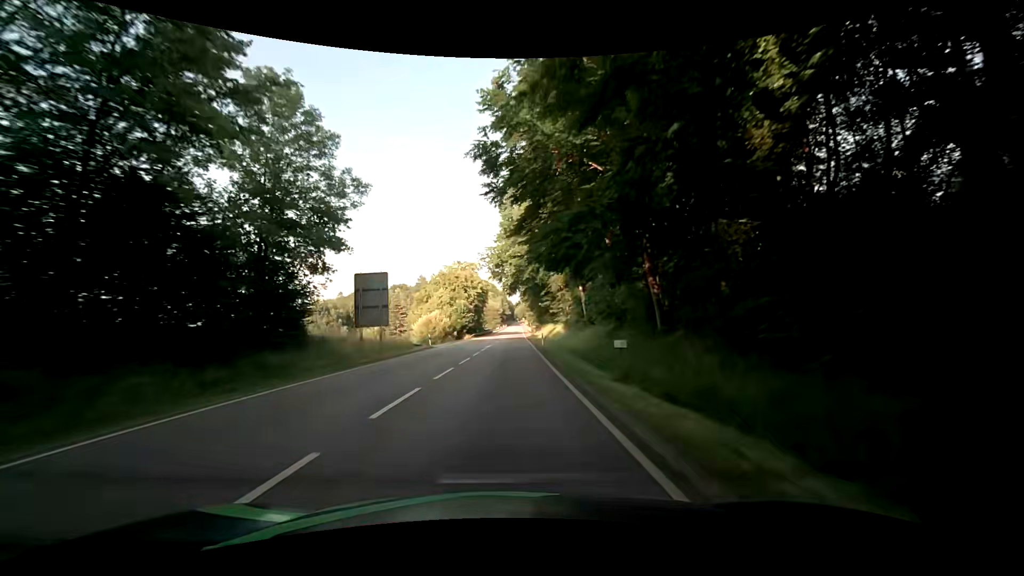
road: primary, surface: asphalt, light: Day
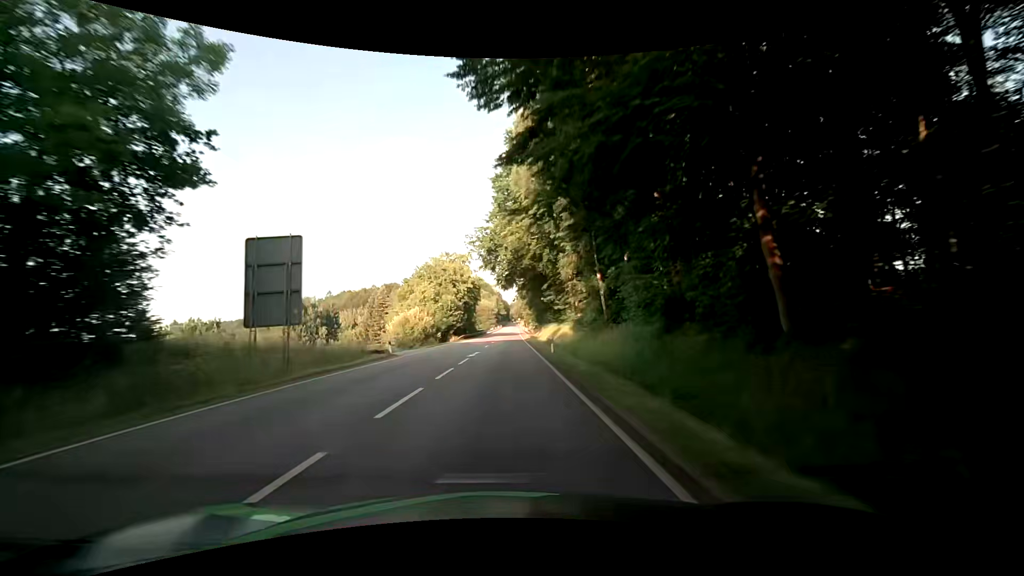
(+0.1, +12.0) m; +2°
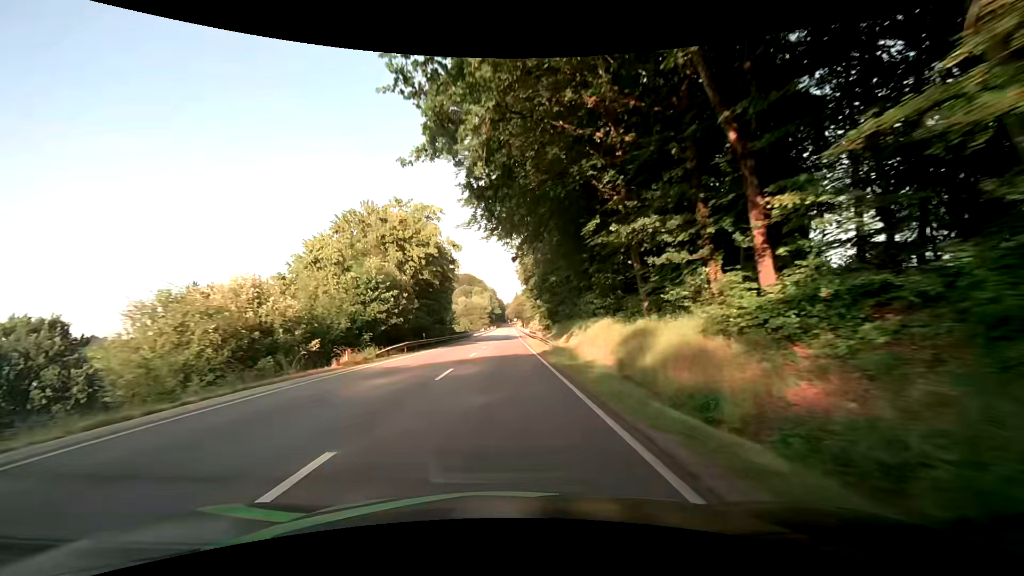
(-0.4, +36.6) m; 0°
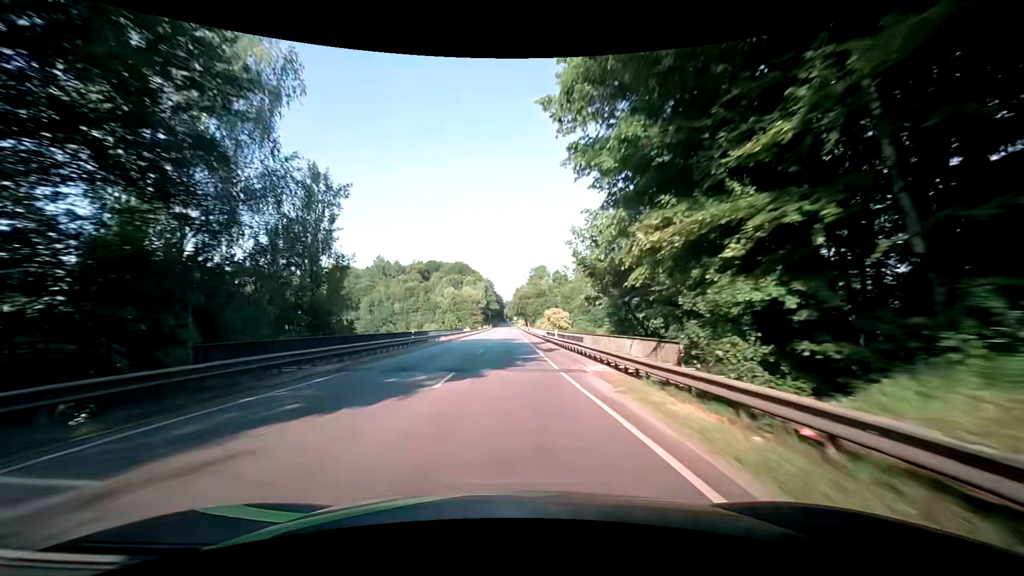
(-0.2, +49.8) m; 0°
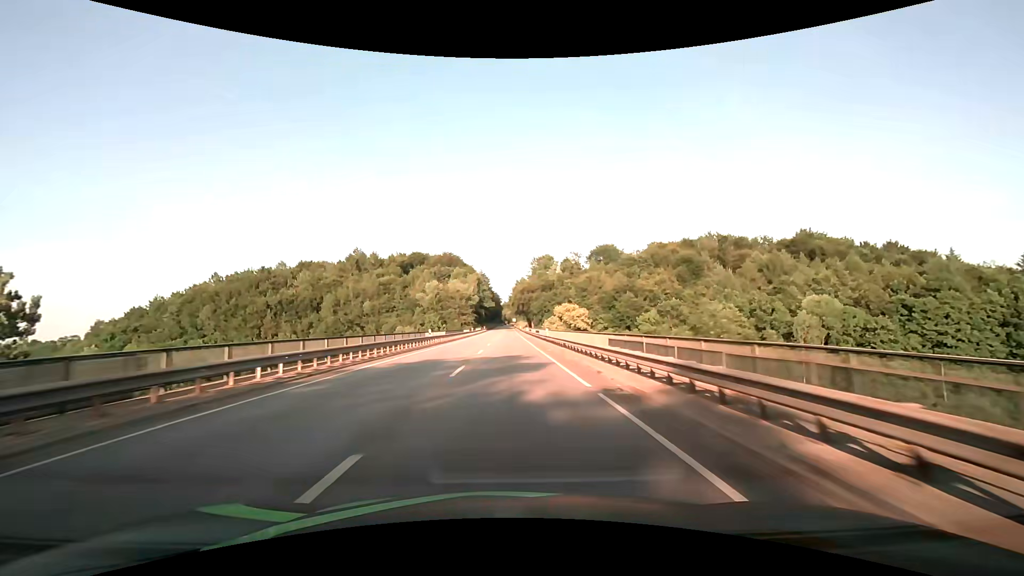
(0.0, +37.5) m; 0°
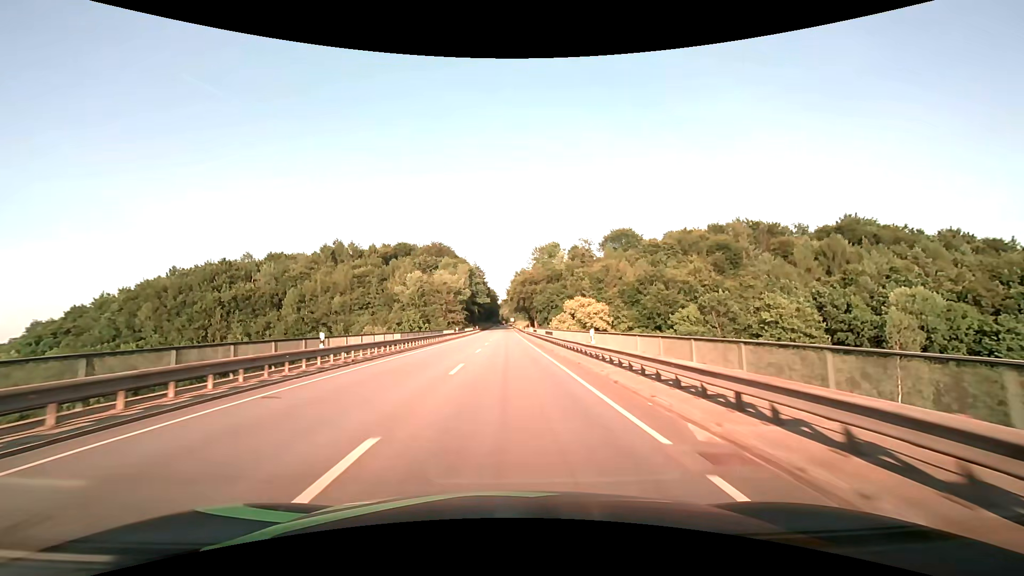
(-0.1, +24.6) m; 0°
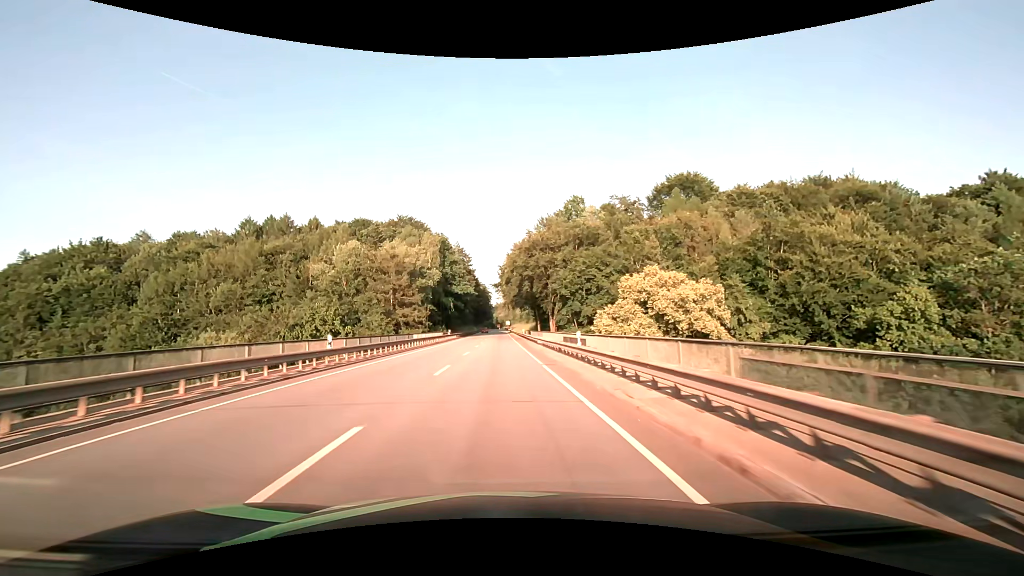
(+0.2, +48.2) m; 0°
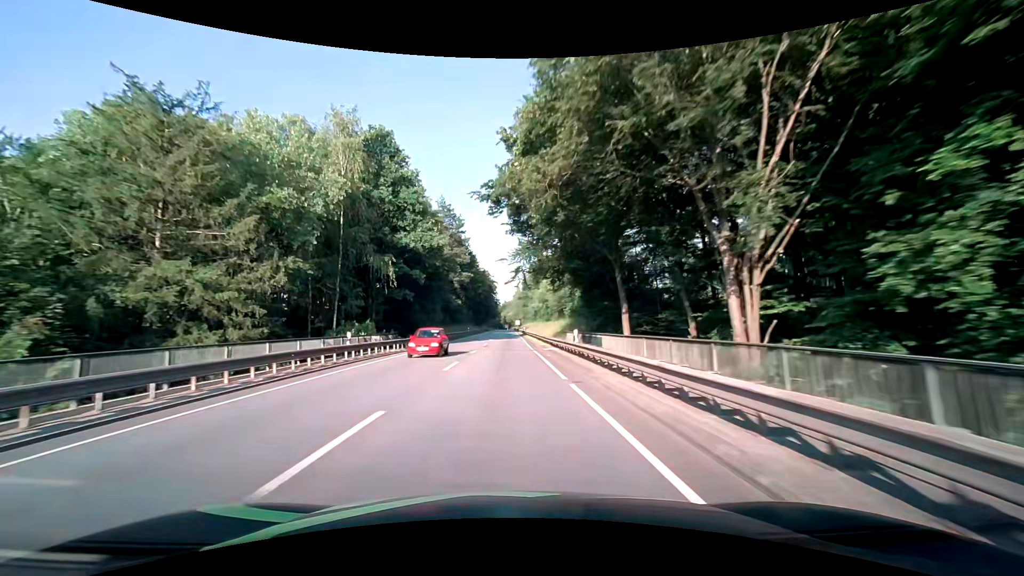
(-0.4, +46.7) m; -1°
(0, +10) (0, +20) (0, +30) (0, +40) (+1, +50) (+1, +60) (+1, +70) (+1, +80) (+1, +90) (+1, +100) m
